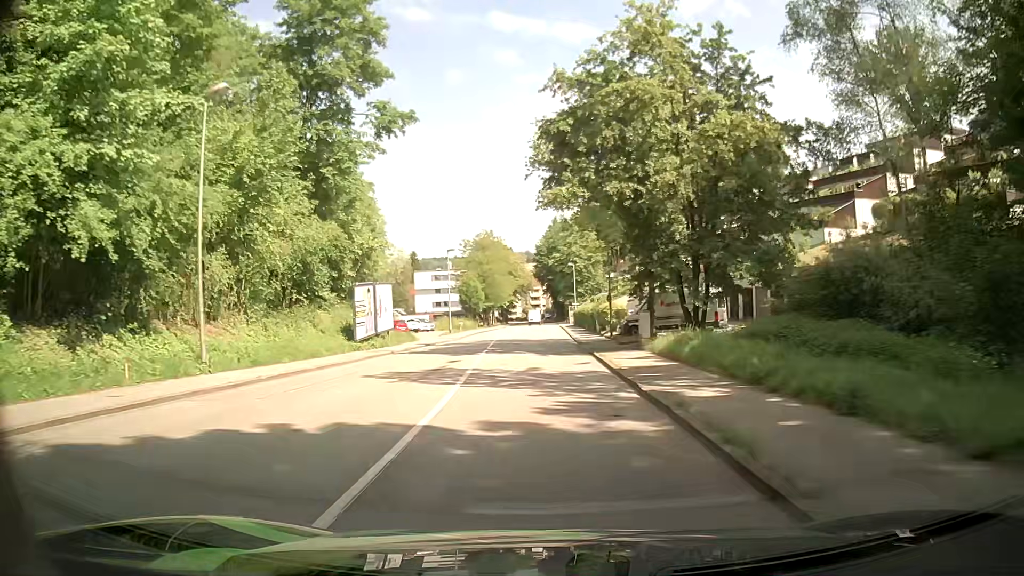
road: tertiary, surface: asphalt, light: Day
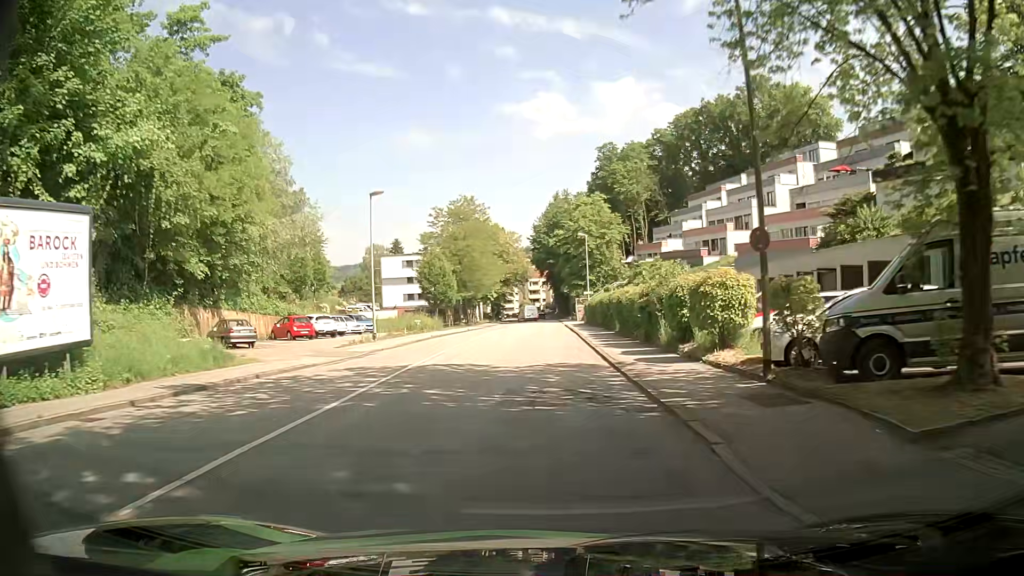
(-0.2, +28.6) m; -1°
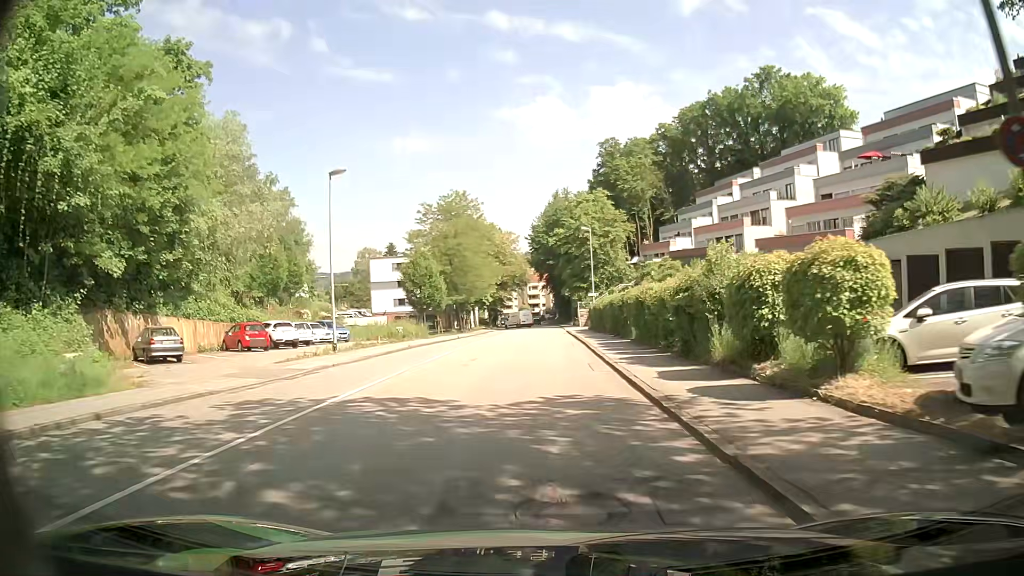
(+0.1, +7.0) m; +1°
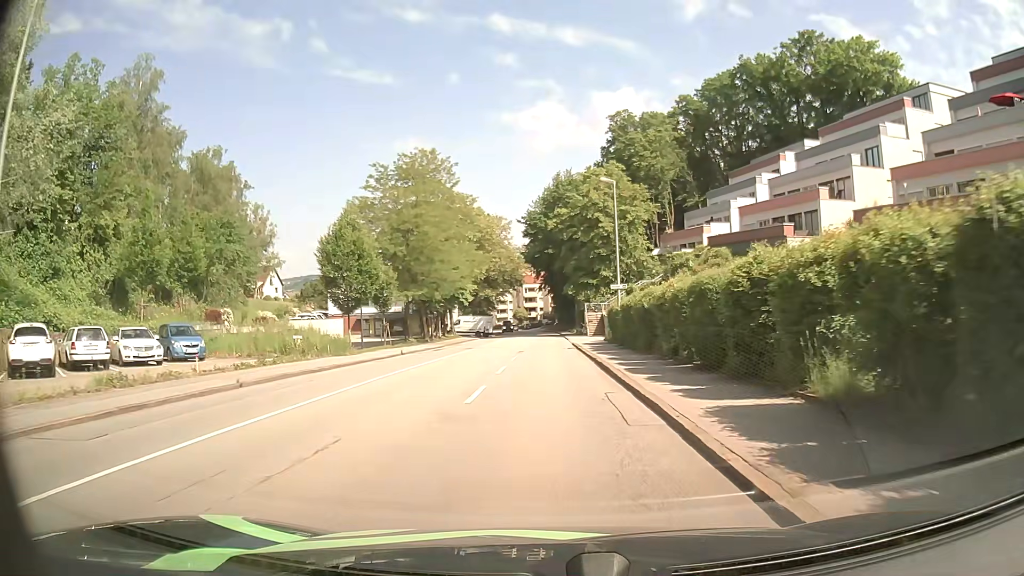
(0.0, +20.7) m; 0°
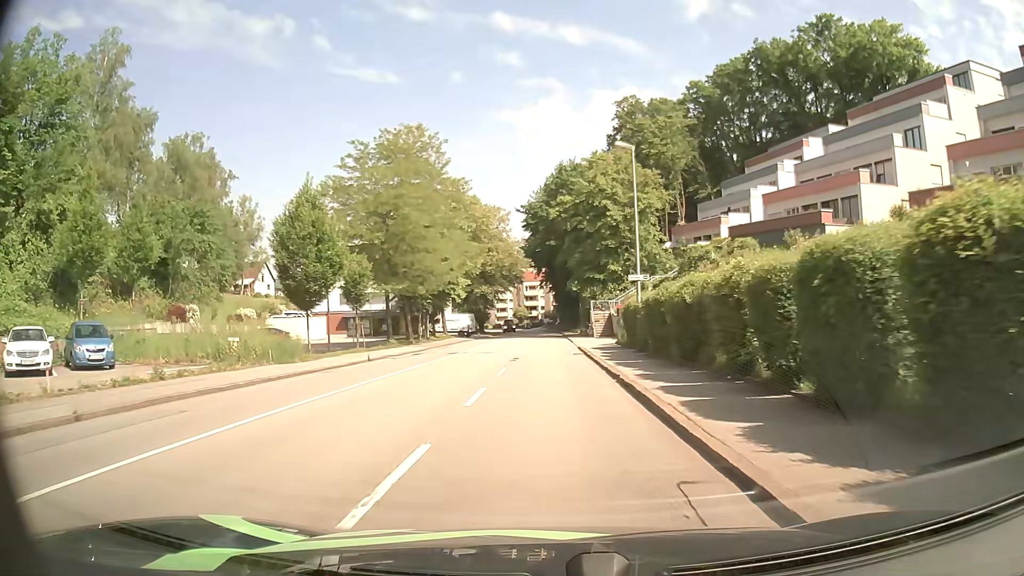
(0.0, +6.7) m; 0°
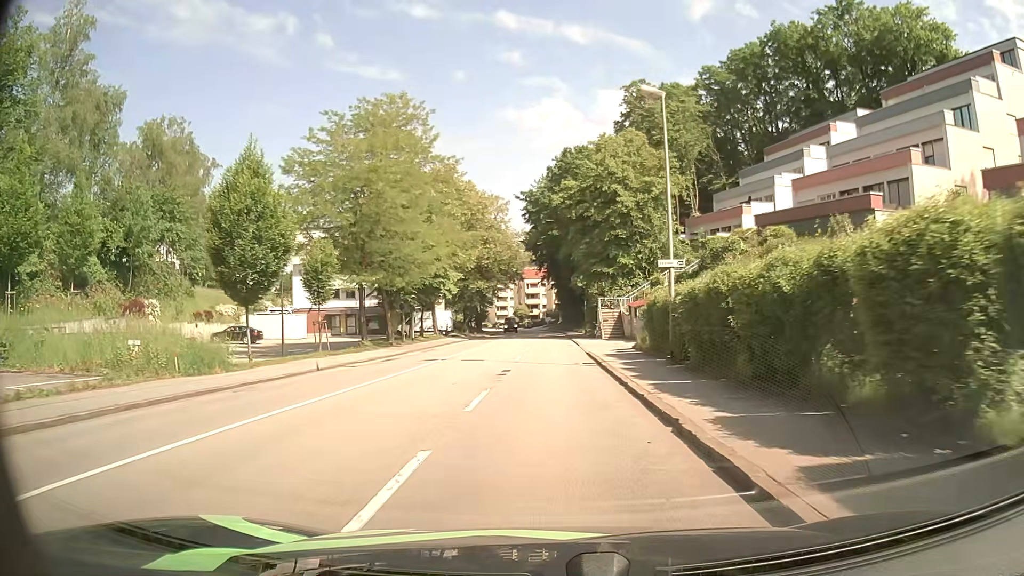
(0.0, +6.6) m; 0°
